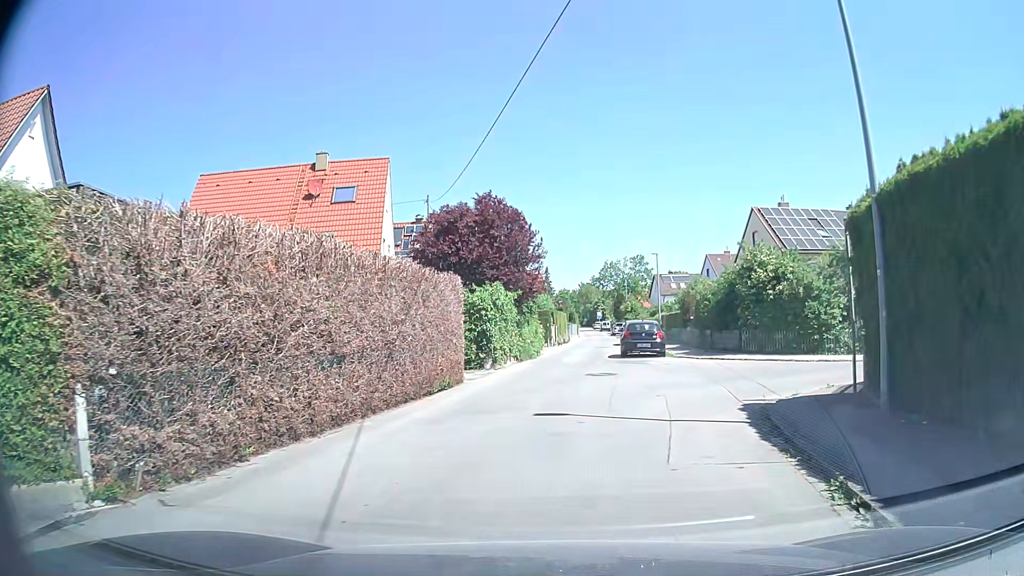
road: residential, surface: asphalt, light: Day
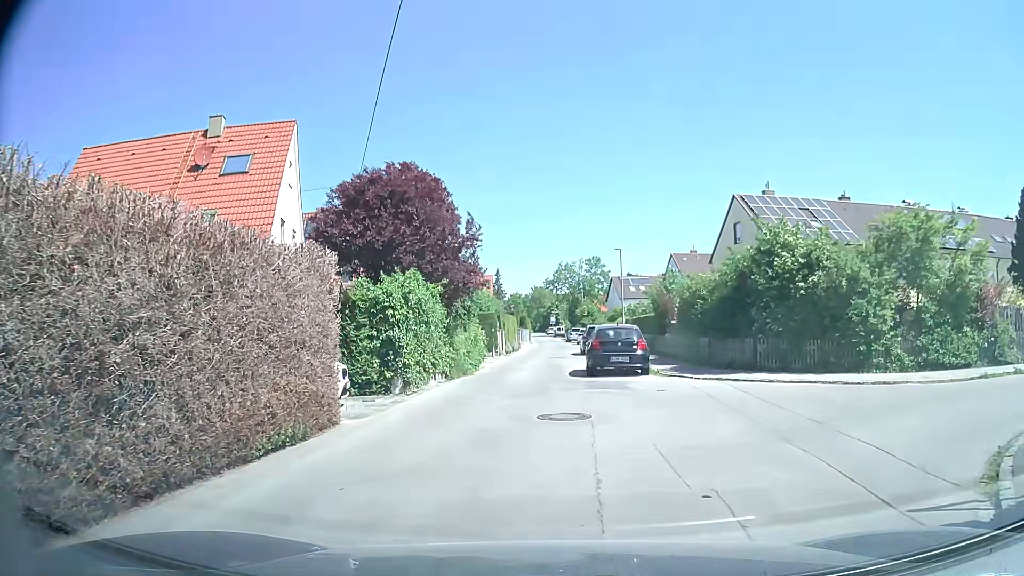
(+0.4, +7.1) m; +5°
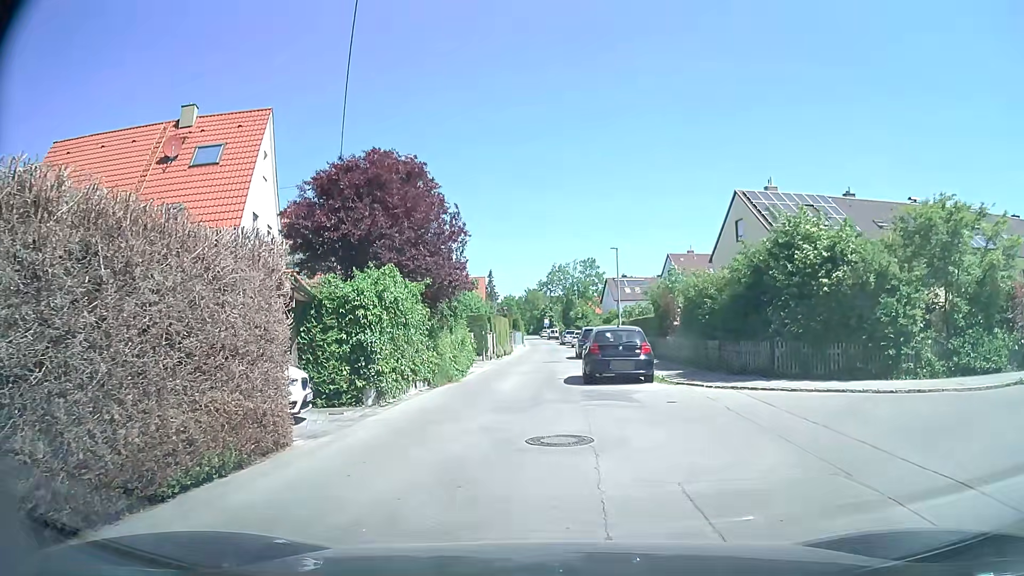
(0.0, +1.9) m; +1°
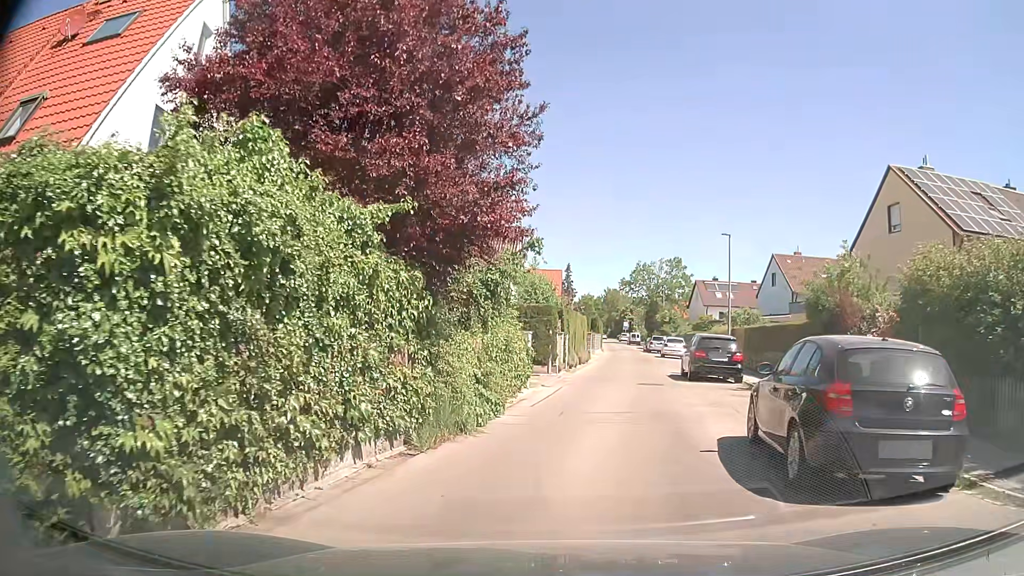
(-0.6, +11.1) m; -5°
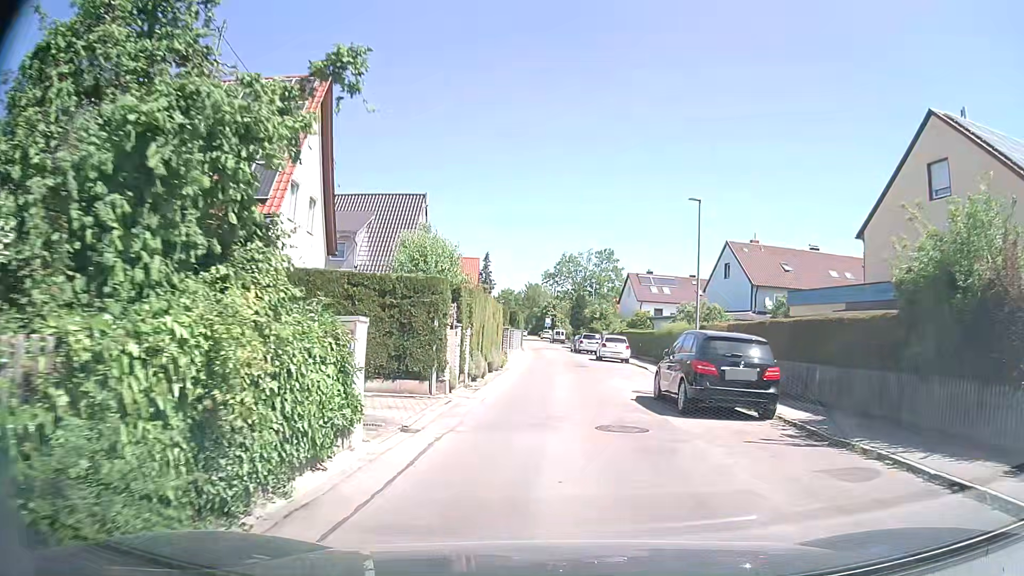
(+0.3, +10.1) m; +5°
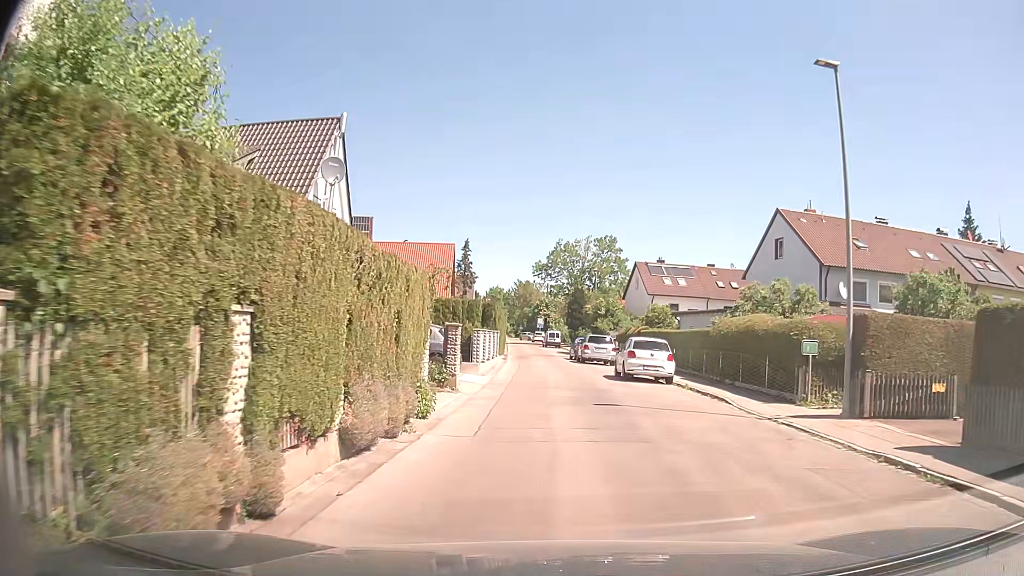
(+0.1, +15.2) m; 0°
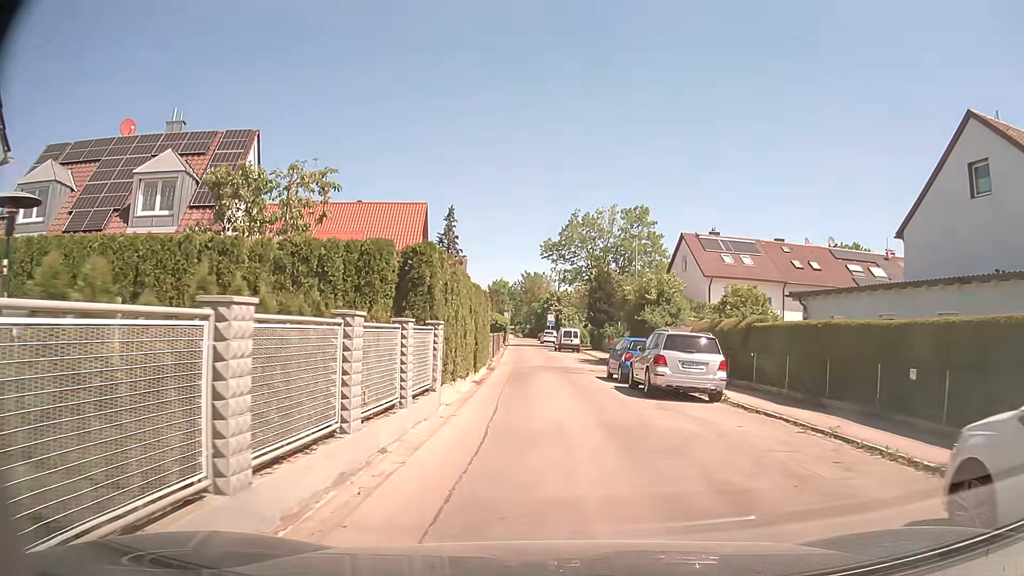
(-0.3, +21.0) m; -1°
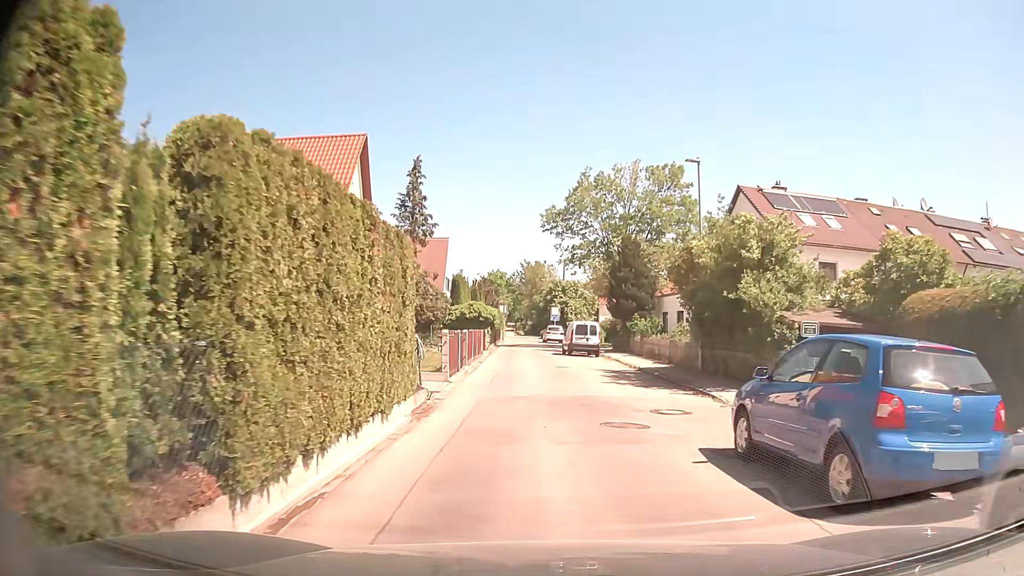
(0.0, +16.1) m; 0°
